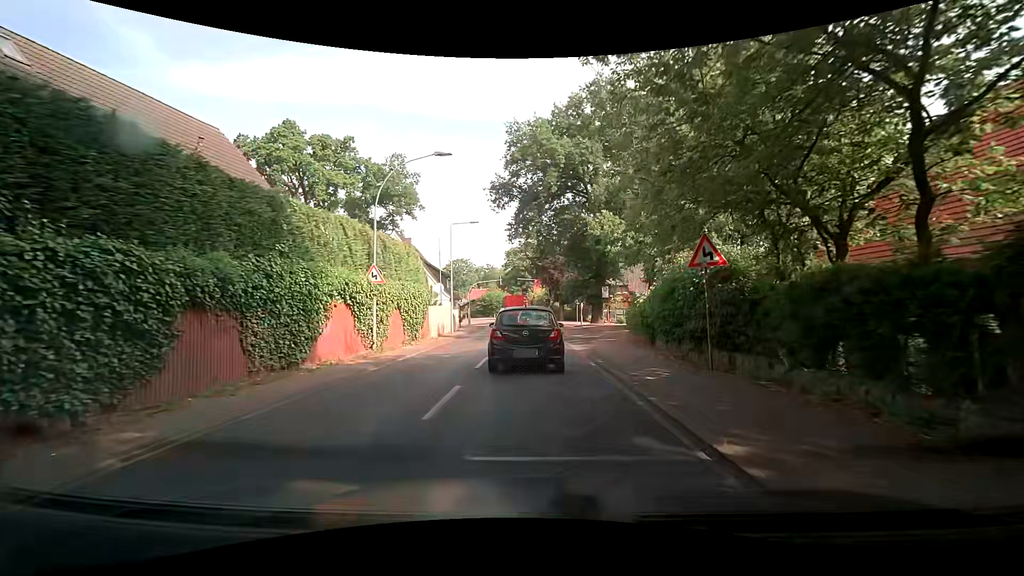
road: secondary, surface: asphalt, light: Day
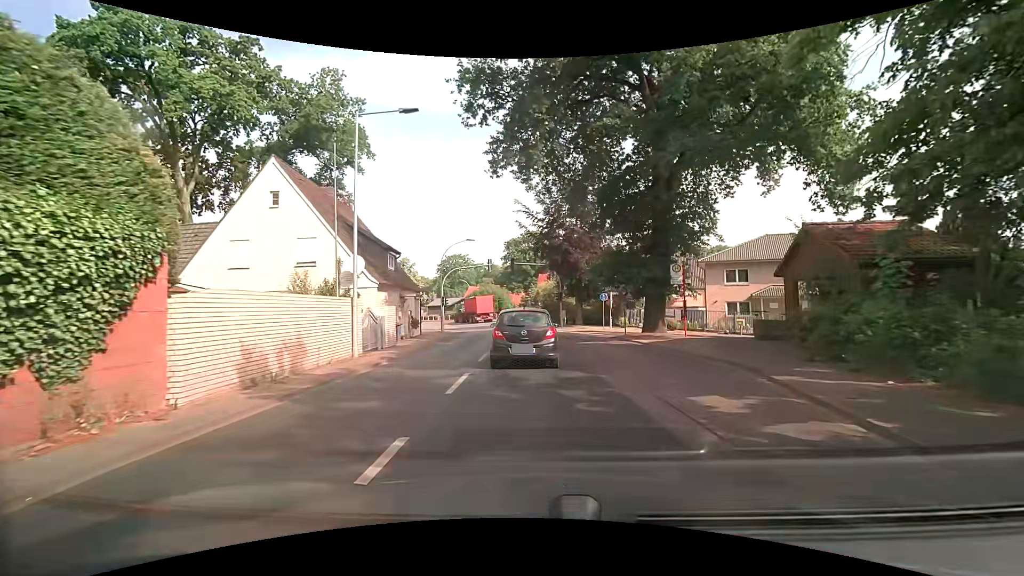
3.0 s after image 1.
(+0.8, +21.2) m; +1°
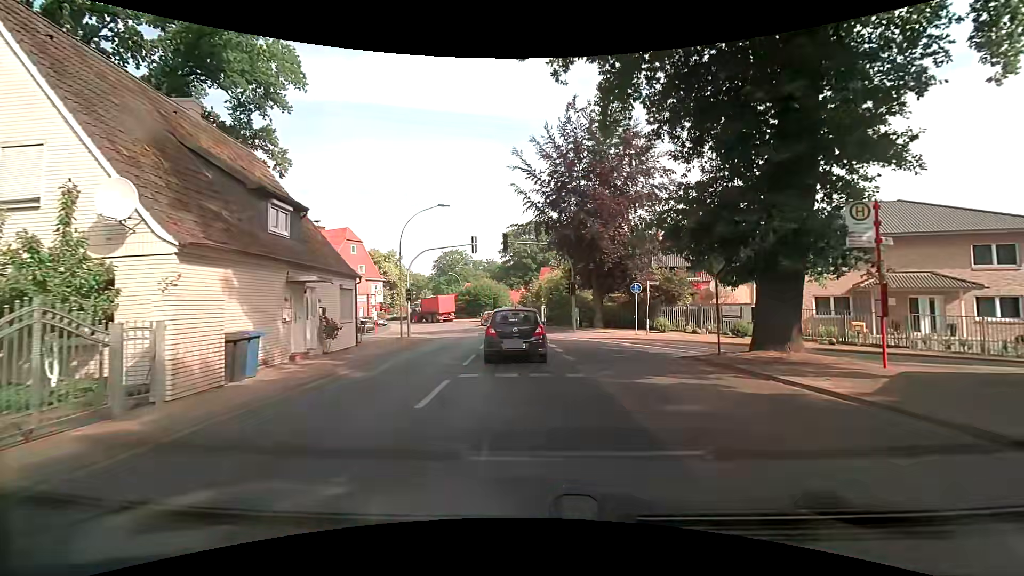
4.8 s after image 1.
(+0.2, +13.0) m; +1°
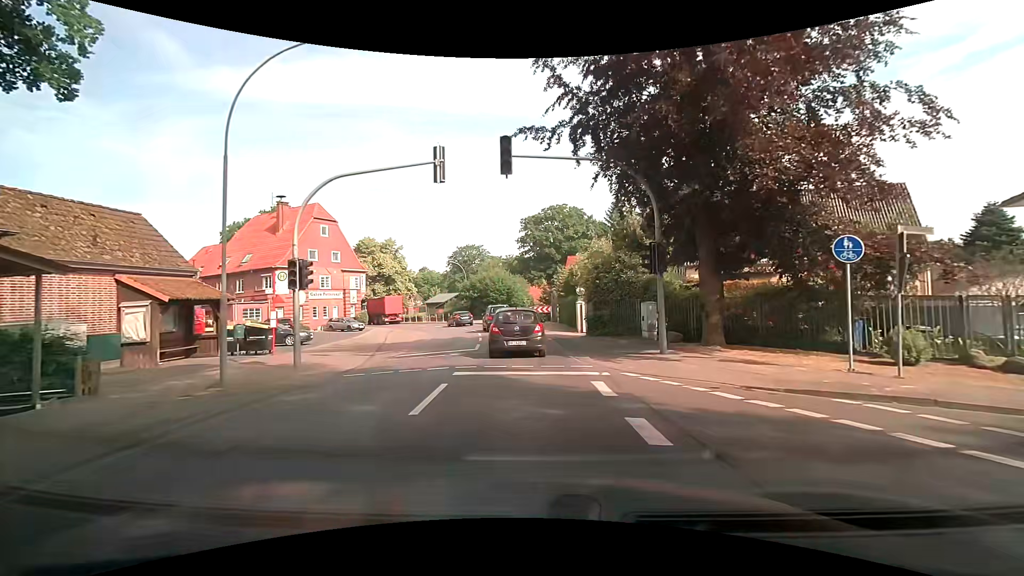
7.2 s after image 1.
(-0.5, +18.1) m; -3°
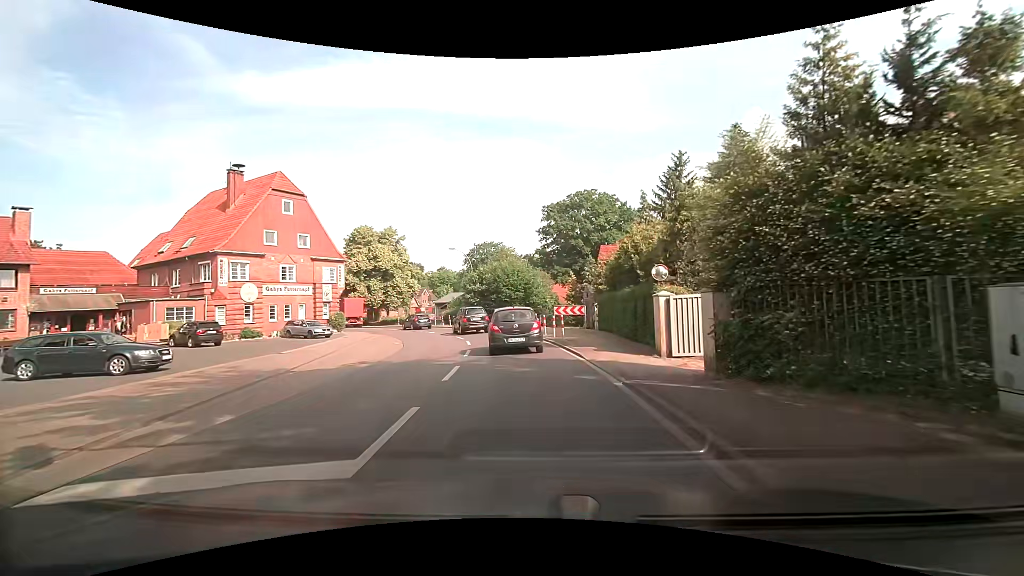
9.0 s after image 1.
(-0.4, +14.0) m; -4°
